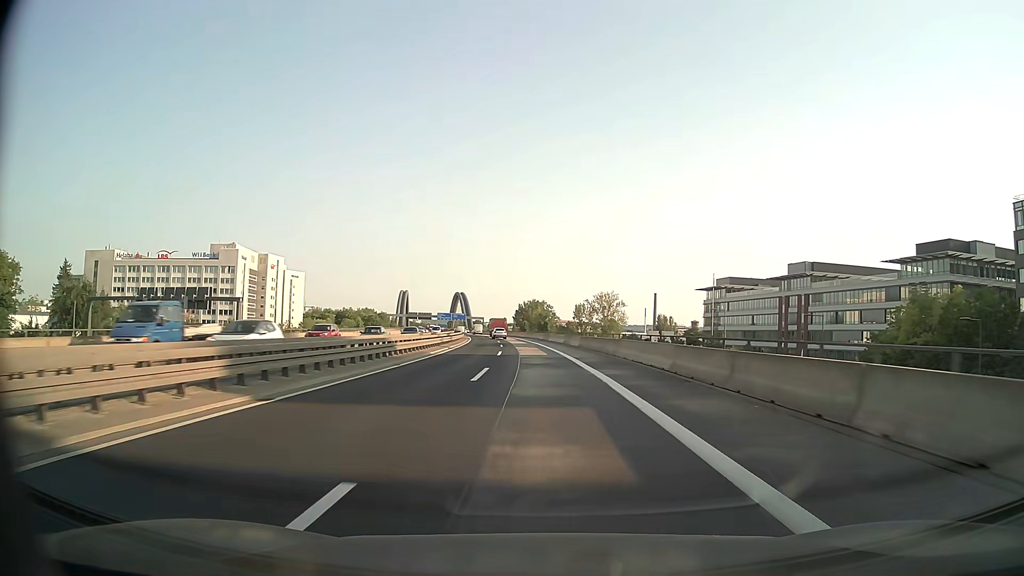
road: motorway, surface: asphalt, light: Day
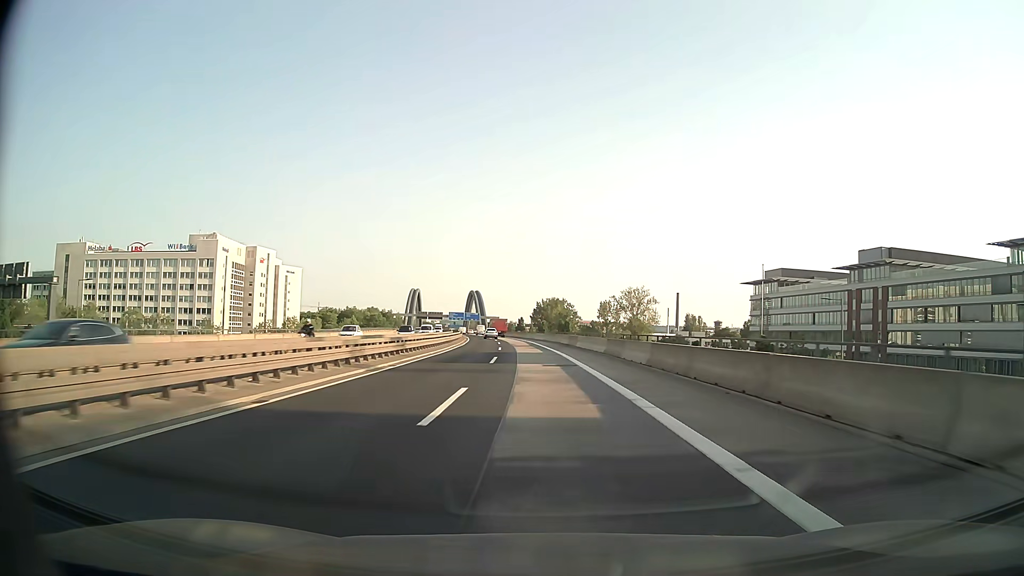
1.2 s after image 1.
(-0.4, +26.2) m; -2°
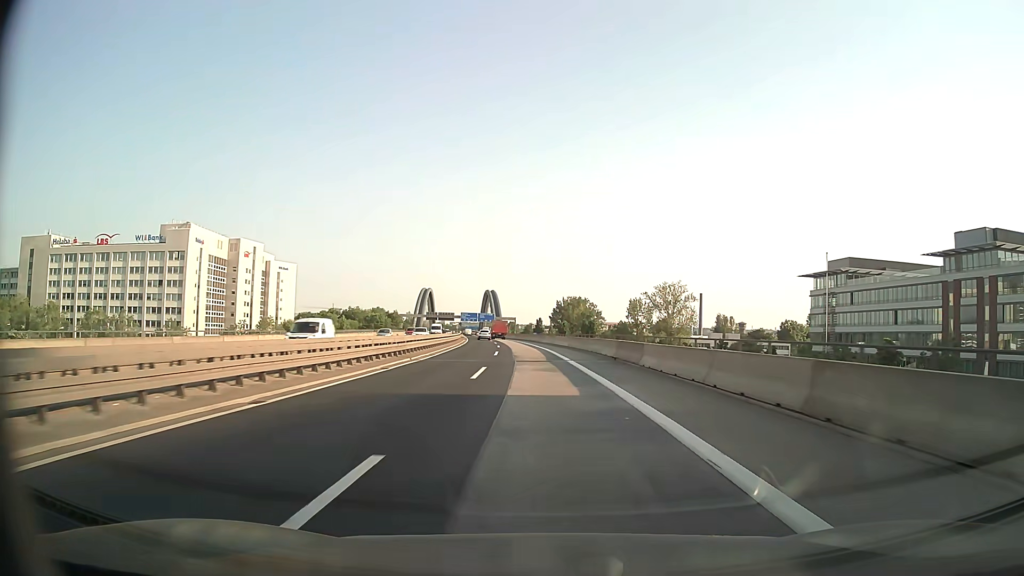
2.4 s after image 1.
(-0.4, +26.3) m; -2°
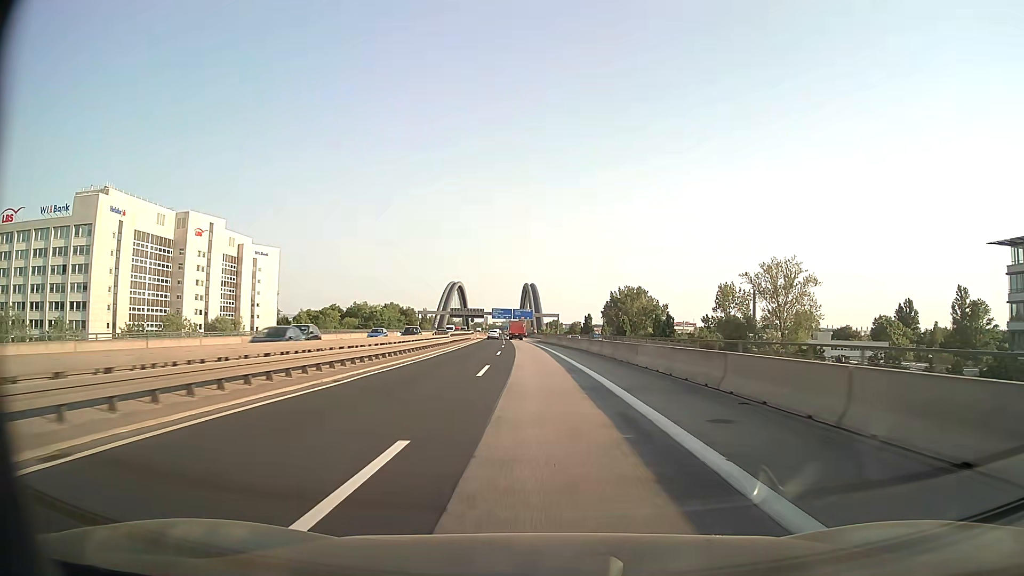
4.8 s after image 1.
(-1.8, +52.9) m; -4°
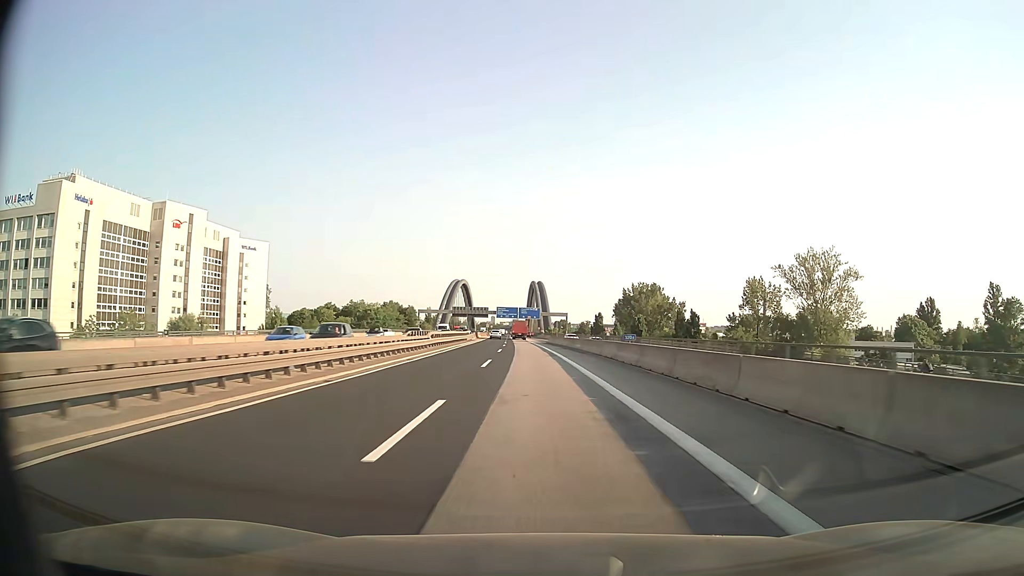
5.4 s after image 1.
(-0.1, +13.3) m; -1°
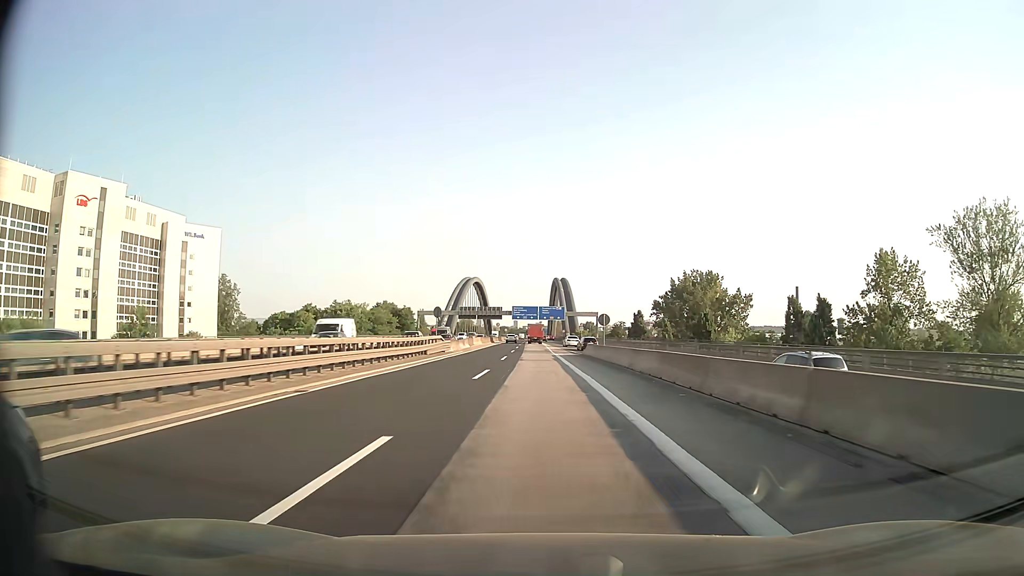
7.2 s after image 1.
(-0.7, +40.1) m; -2°
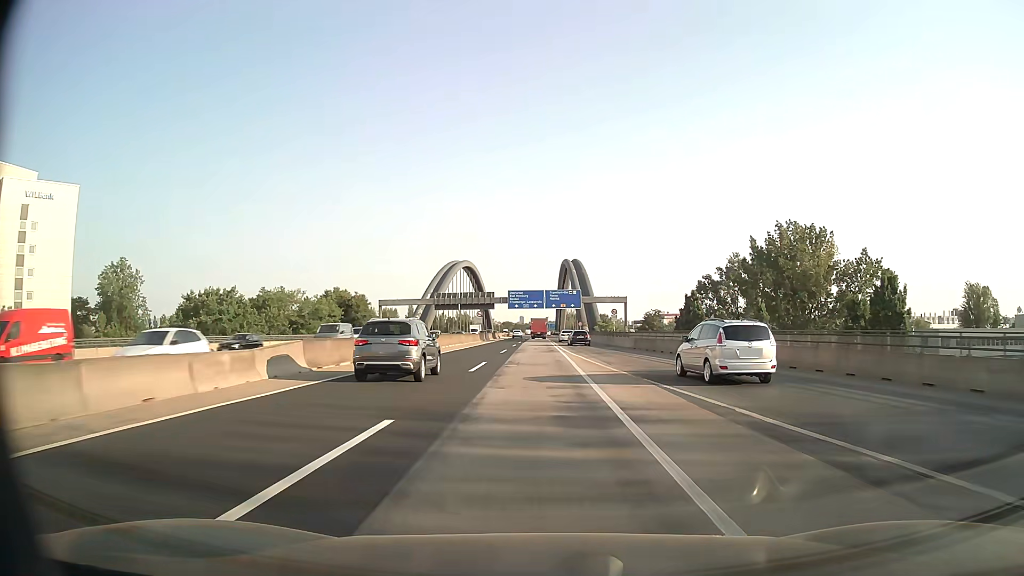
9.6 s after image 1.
(-0.6, +52.7) m; -1°
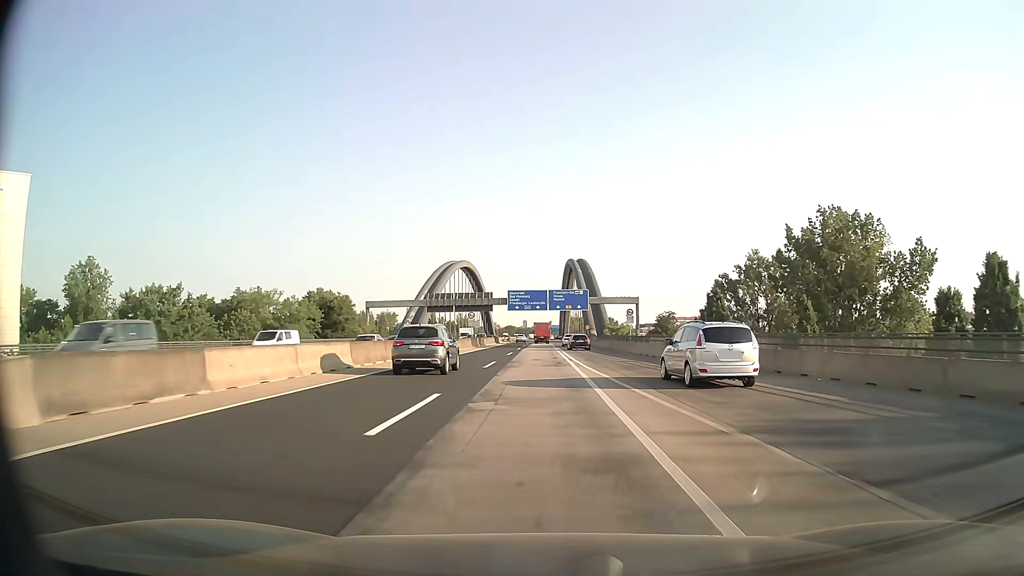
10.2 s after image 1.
(0.0, +13.0) m; 0°
(0, +10) (0, +20) (0, +30) (0, +40) (0, +50) (0, +60) (0, +70) (0, +80) (0, +90) (0, +100) m
